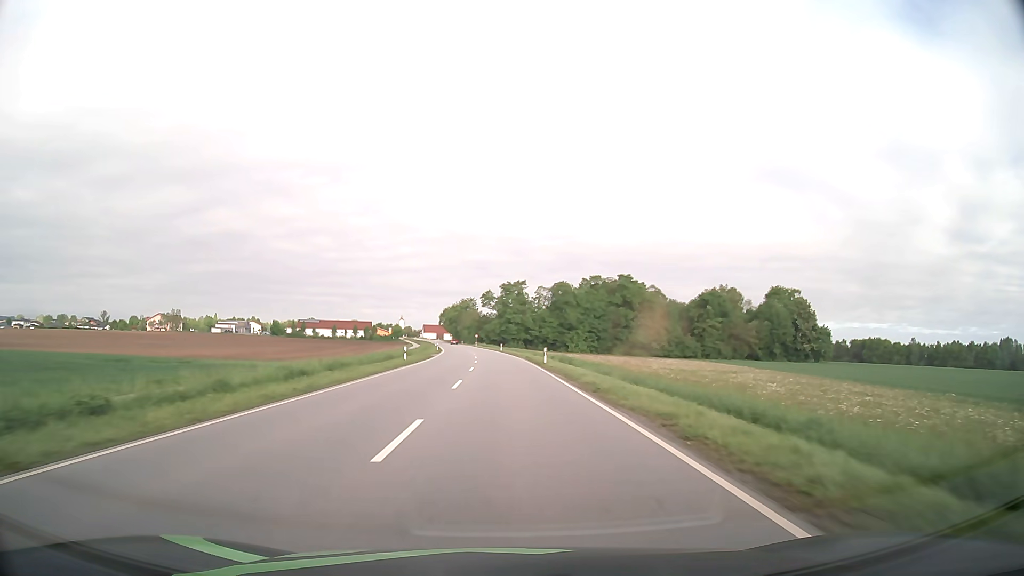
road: primary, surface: asphalt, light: Day
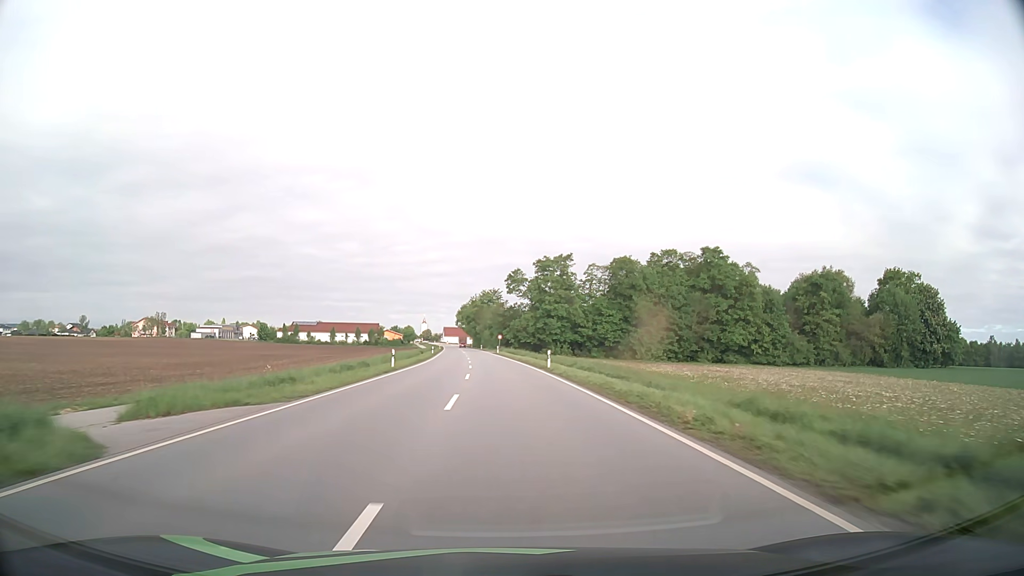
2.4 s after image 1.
(-1.4, +54.2) m; -3°
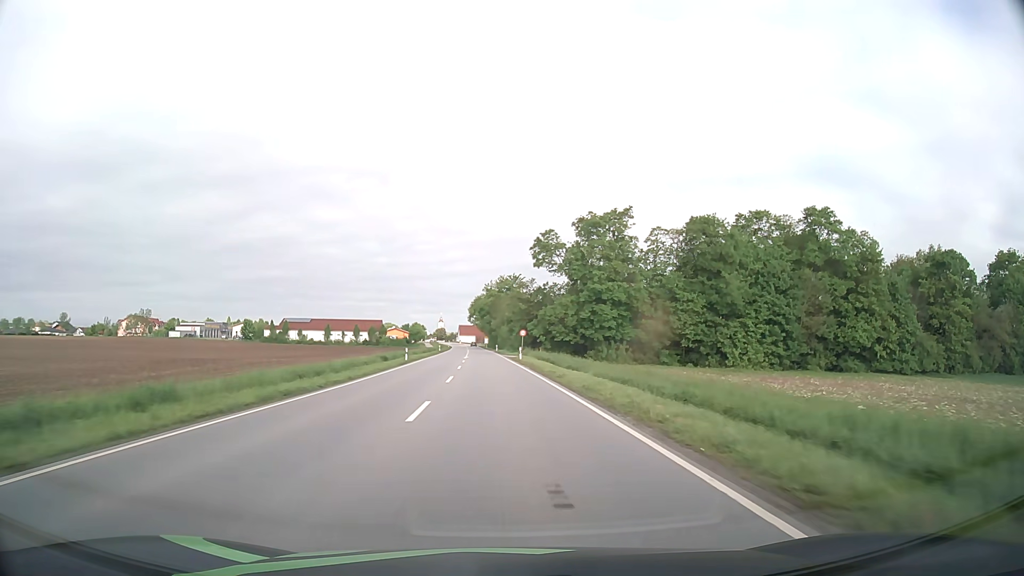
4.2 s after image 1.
(-0.6, +37.9) m; -2°
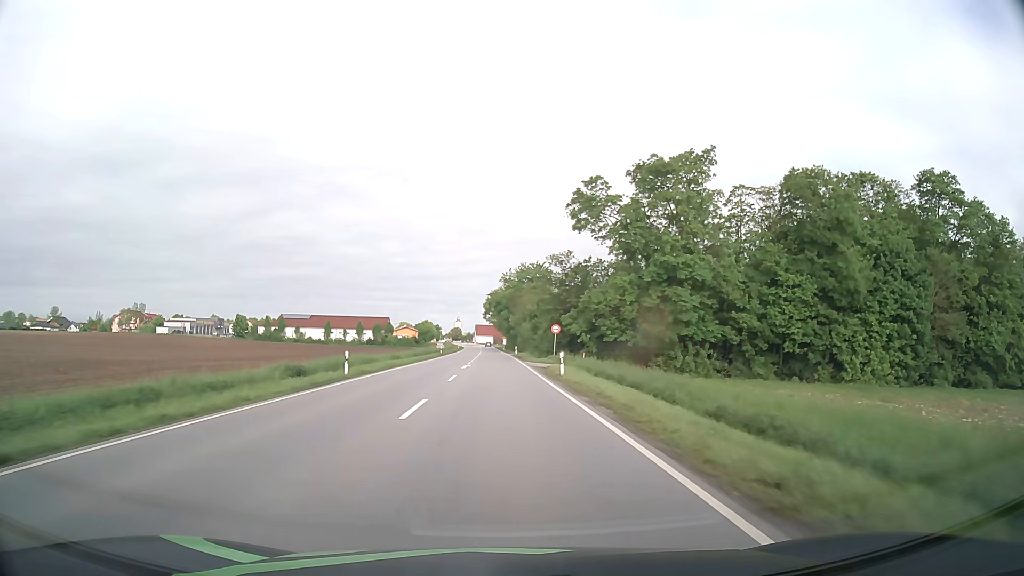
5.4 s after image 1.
(-0.3, +24.0) m; -2°
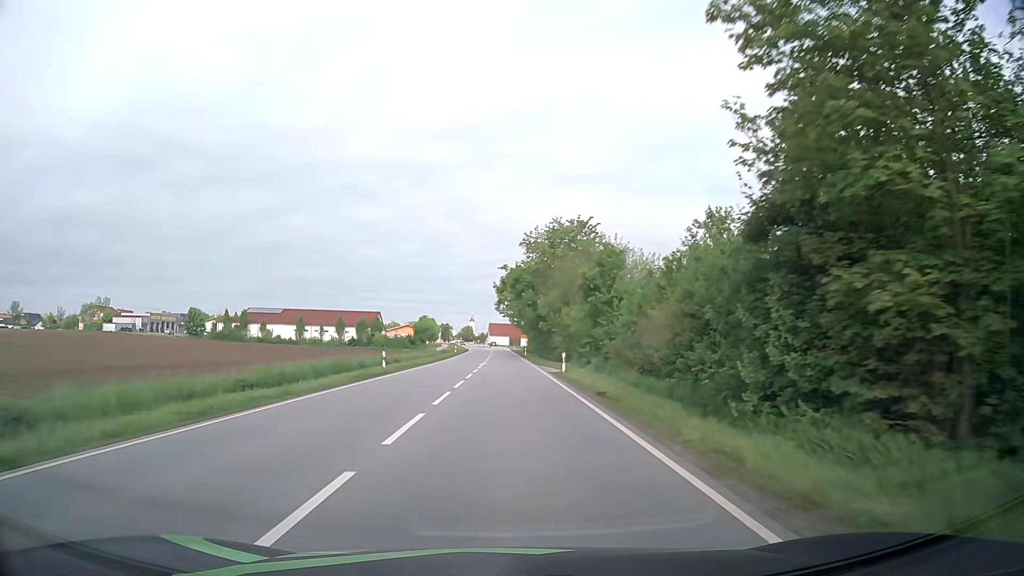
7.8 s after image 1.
(-0.7, +45.0) m; -1°
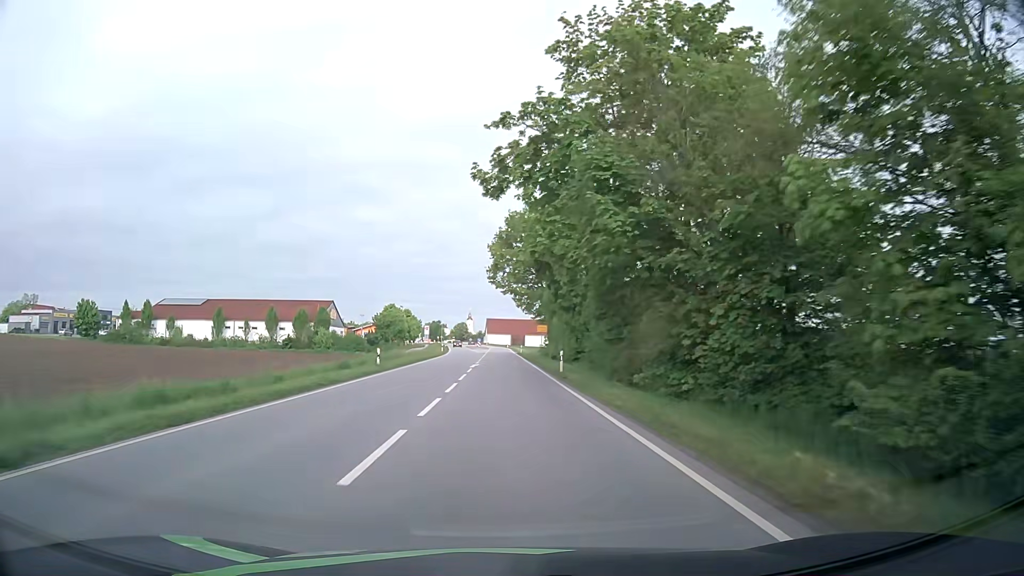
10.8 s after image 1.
(-0.1, +50.7) m; 0°
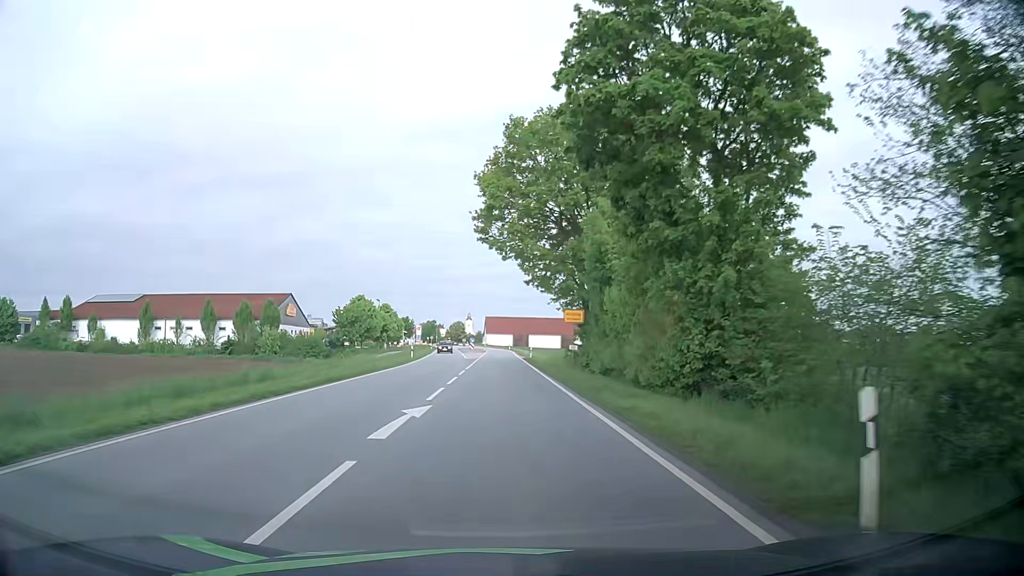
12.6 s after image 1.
(0.0, +26.7) m; 0°
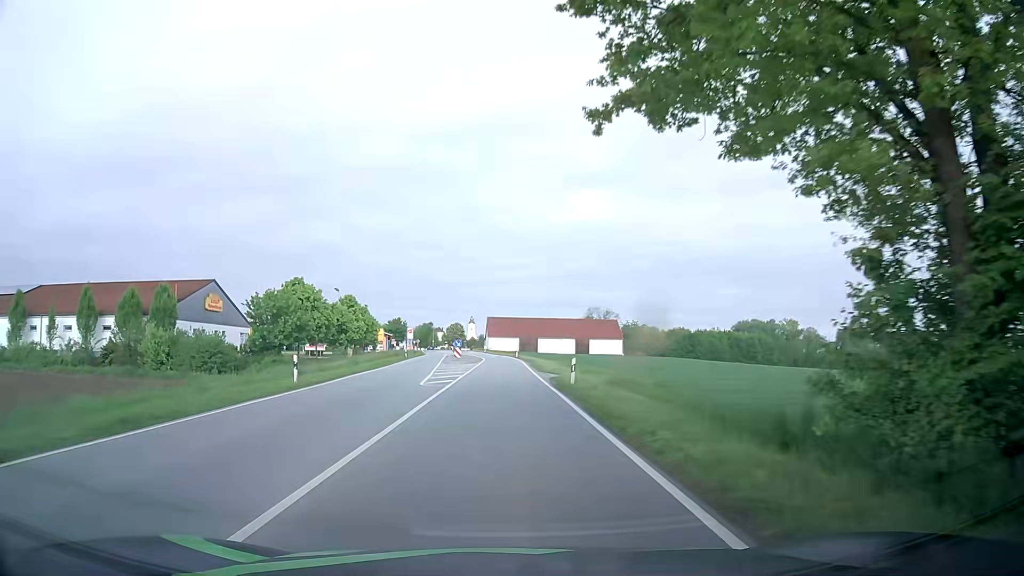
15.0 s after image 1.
(-0.2, +31.0) m; -1°
(0, +10) (0, +20) (0, +30) (0, +40) (0, +50) (0, +60) (0, +70) (-1, +80) (-2, +90) (-3, +100) m
